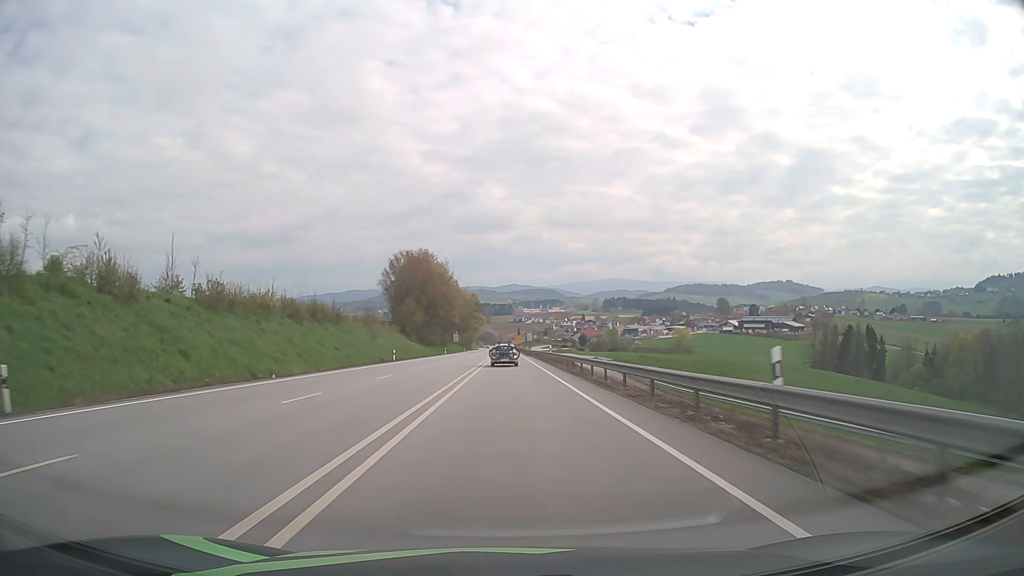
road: primary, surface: asphalt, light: Day
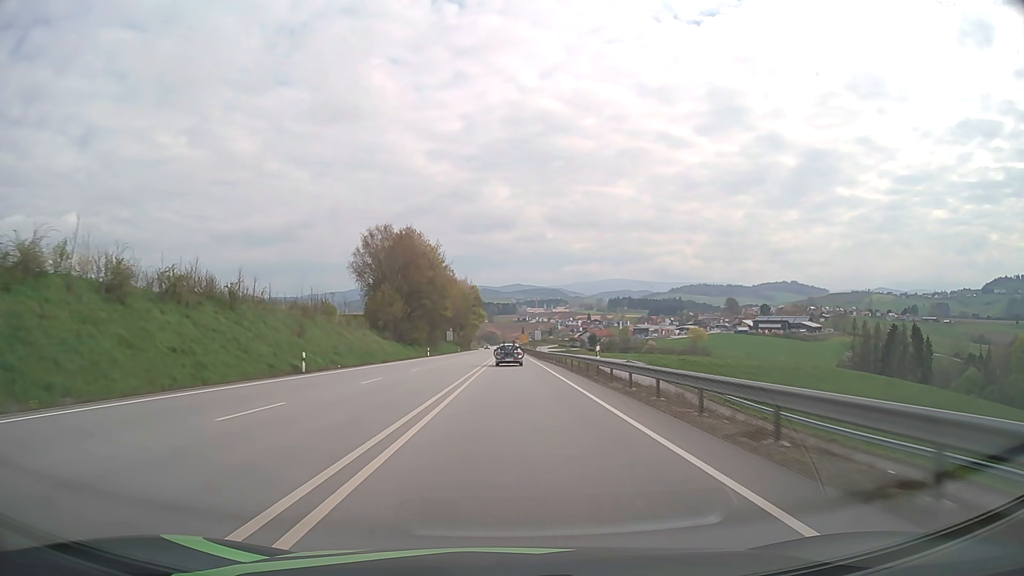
(-0.1, +28.1) m; 0°
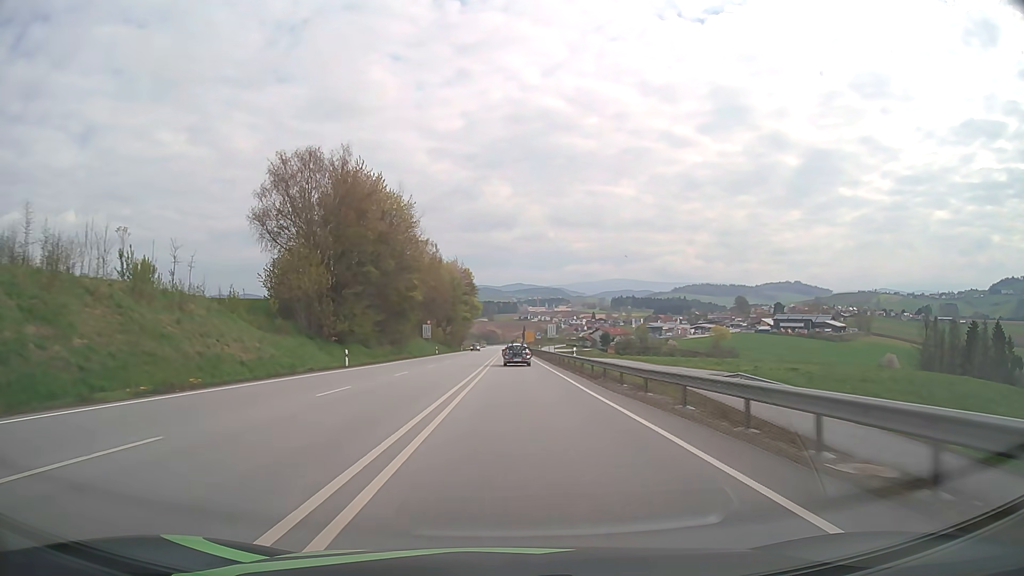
(0.0, +42.6) m; 0°
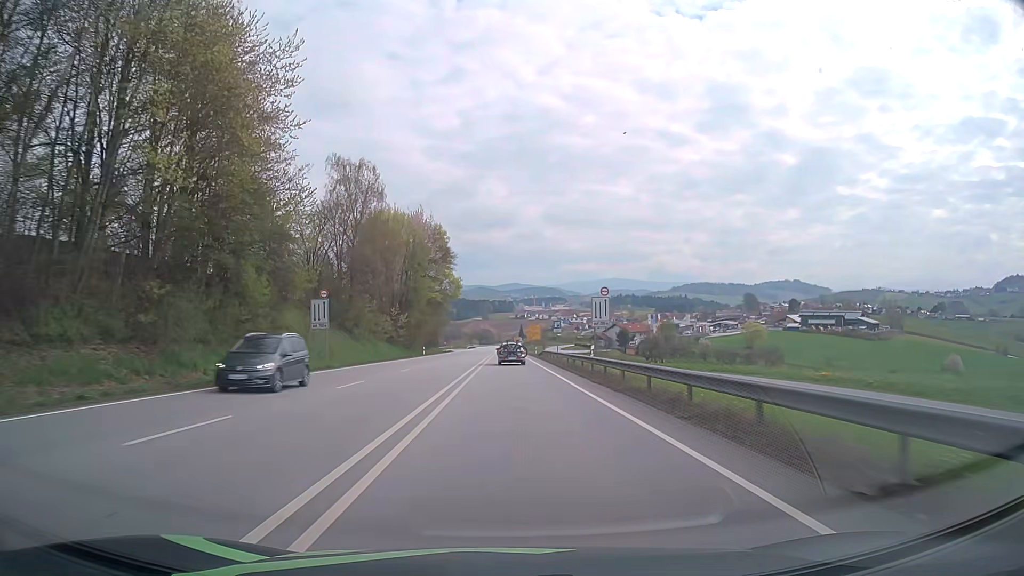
(+0.1, +57.3) m; 0°
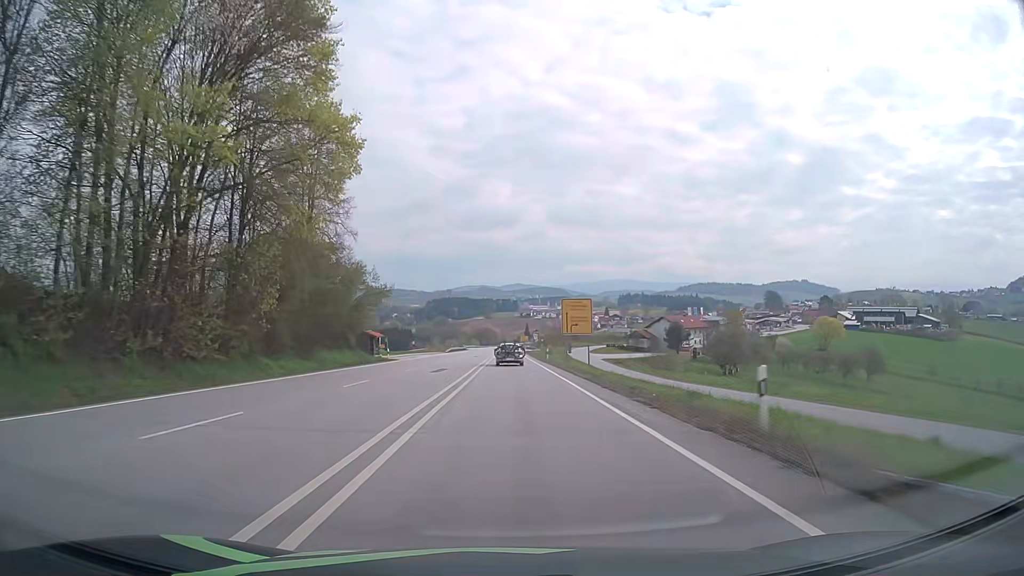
(-0.1, +71.9) m; 0°
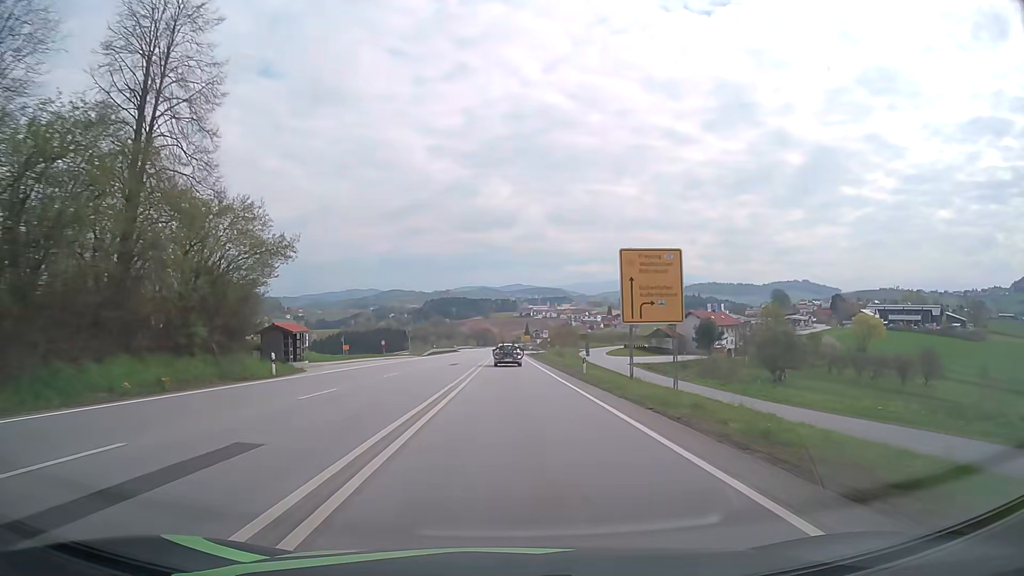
(-0.1, +28.8) m; 0°
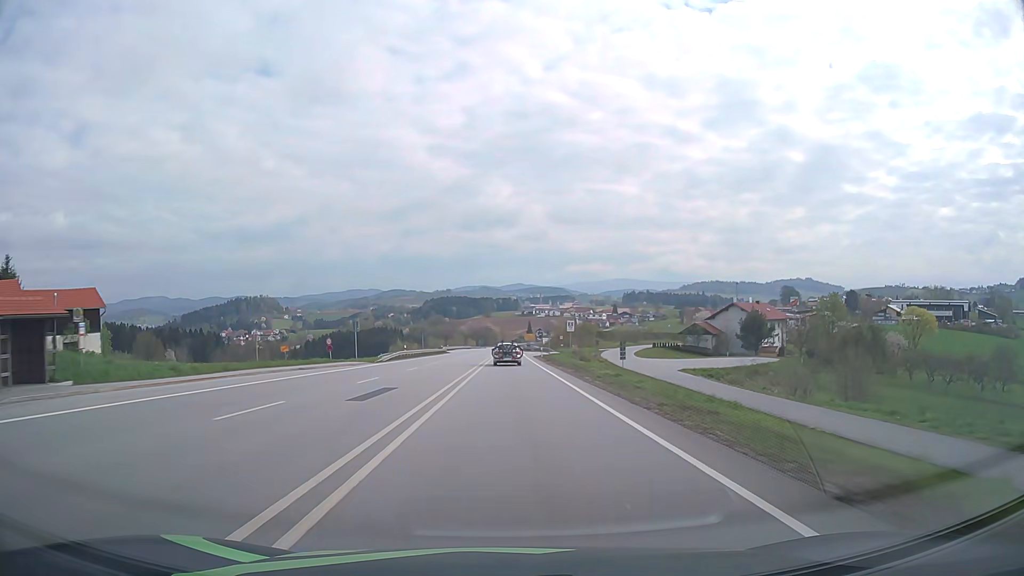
(-0.1, +28.8) m; 0°
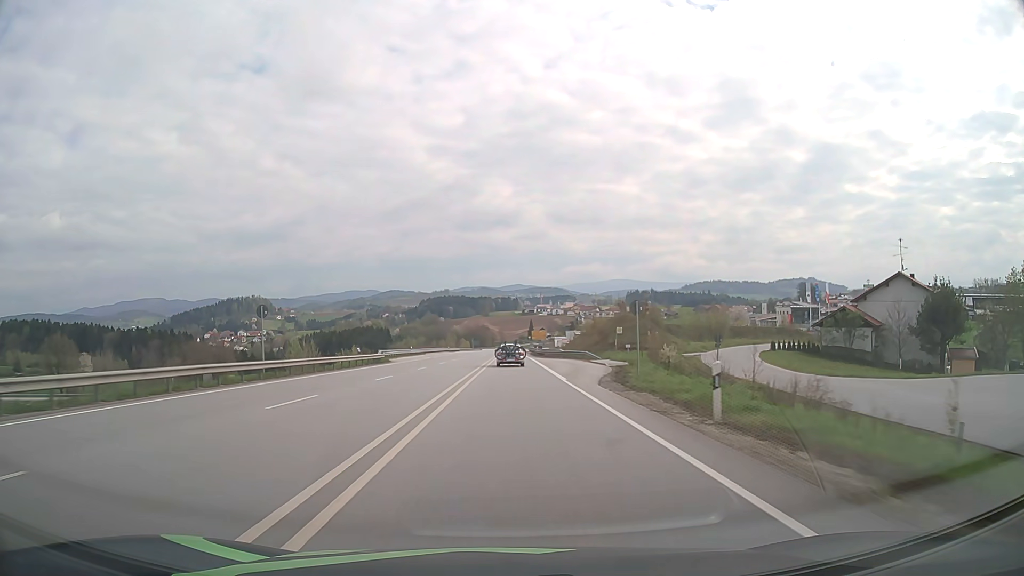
(-0.1, +57.6) m; 0°
(0, +10) (0, +20) (0, +30) (0, +40) (0, +50) (0, +60) (0, +70) (0, +80) (+1, +90) (+1, +100) m
